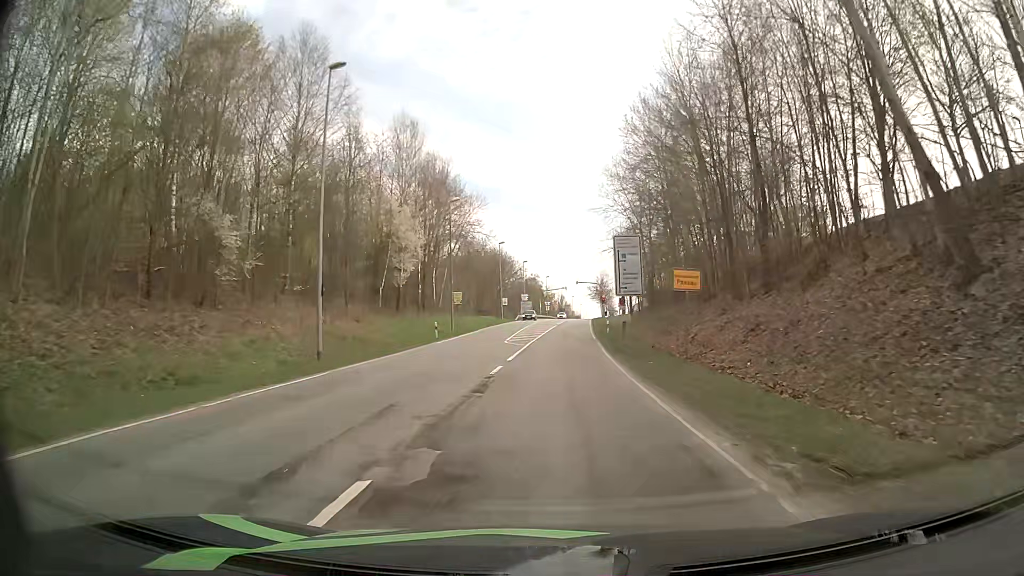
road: secondary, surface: asphalt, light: Day
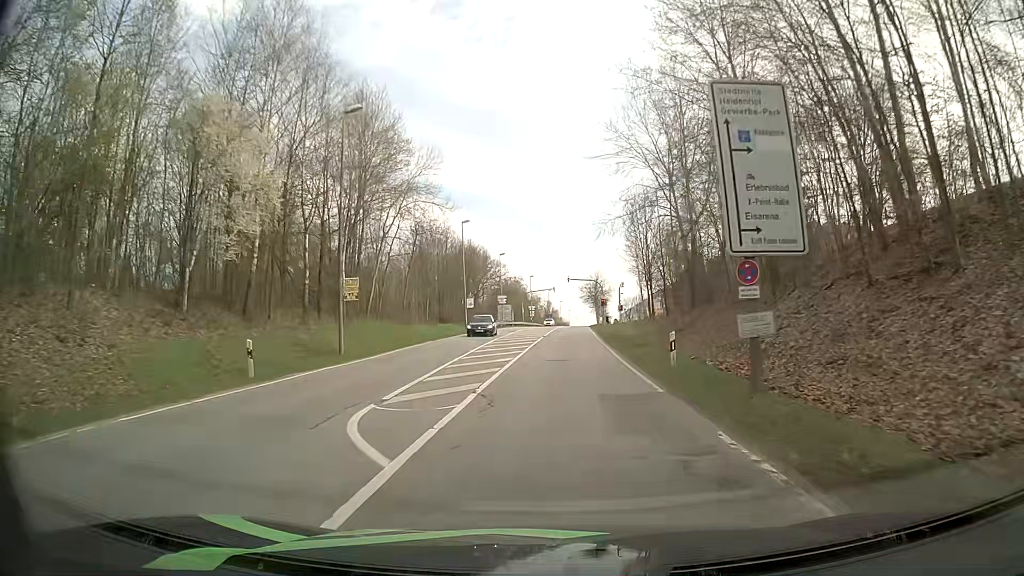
(+0.3, +25.1) m; +1°
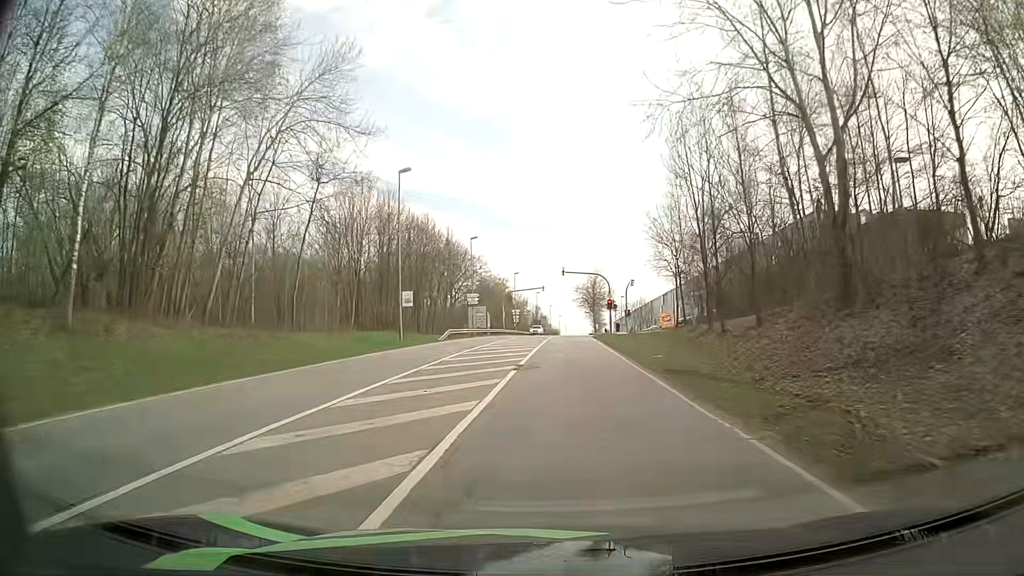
(+0.1, +23.9) m; +1°
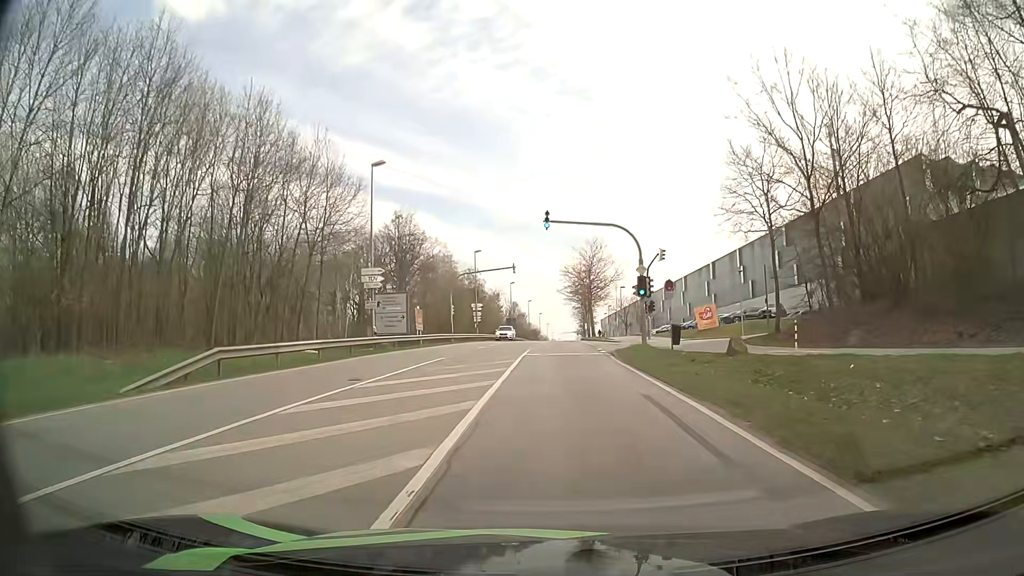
(+0.3, +32.9) m; +1°
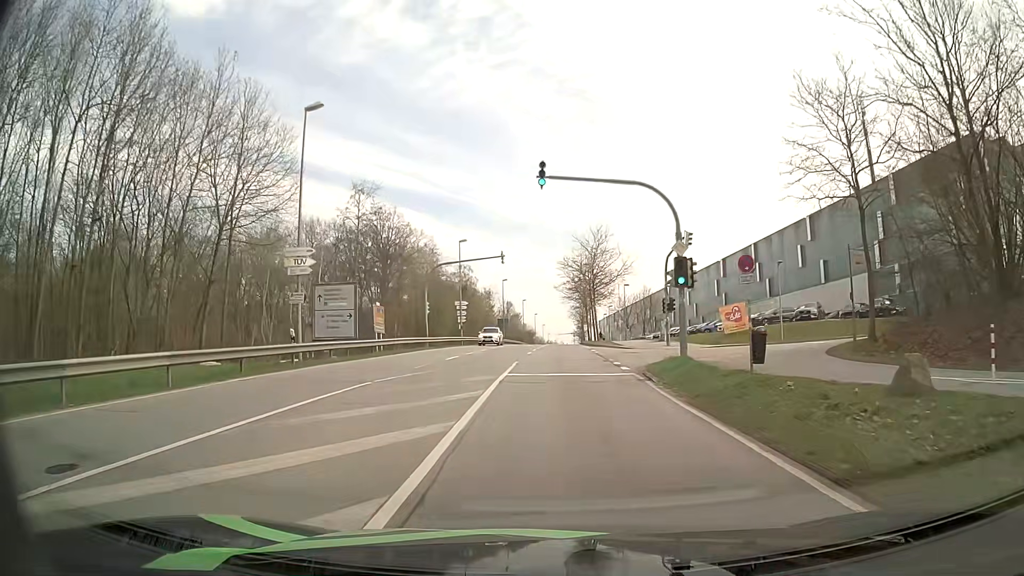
(0.0, +10.2) m; +1°
